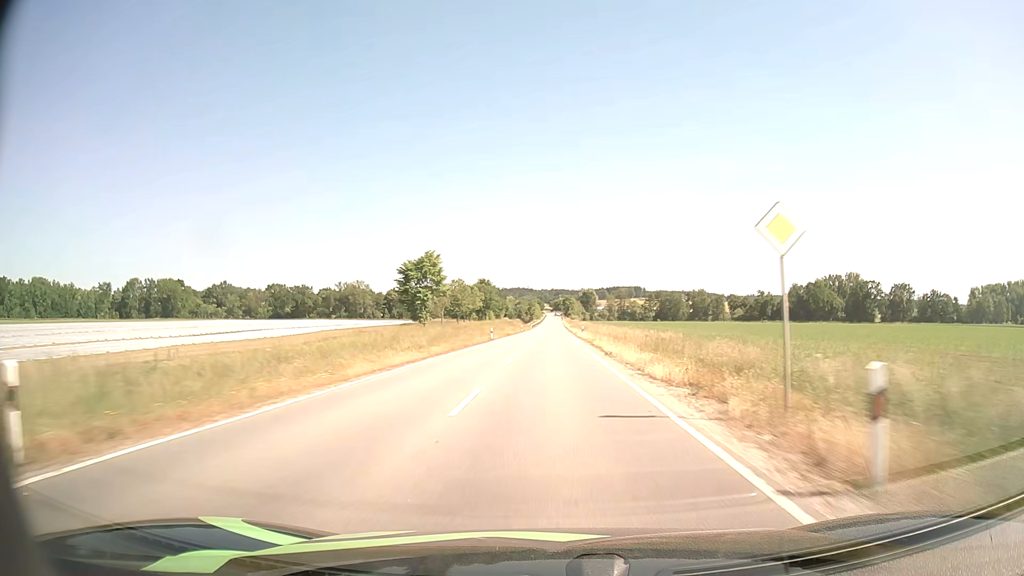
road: tertiary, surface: asphalt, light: Day
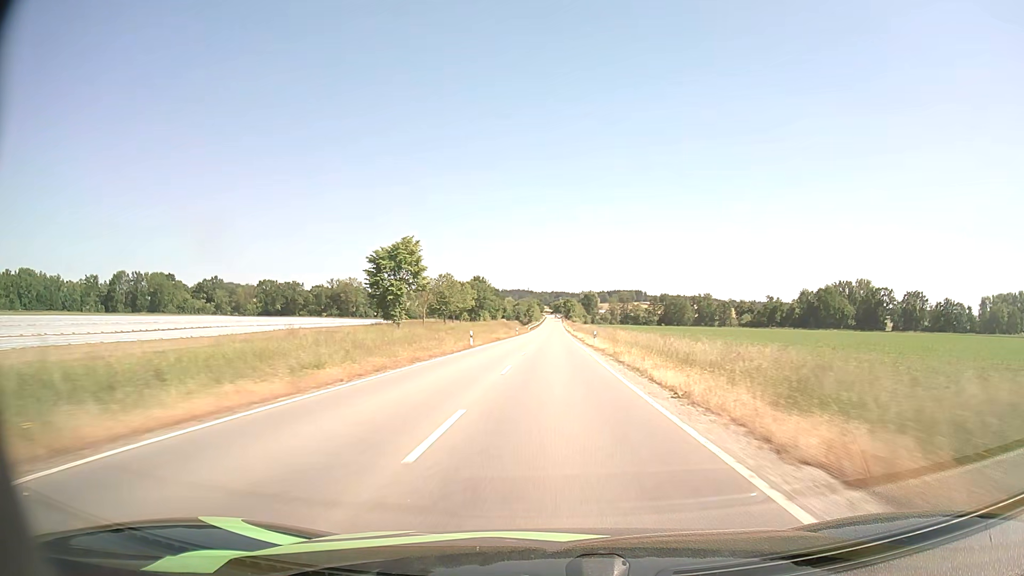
(0.0, +15.5) m; 0°
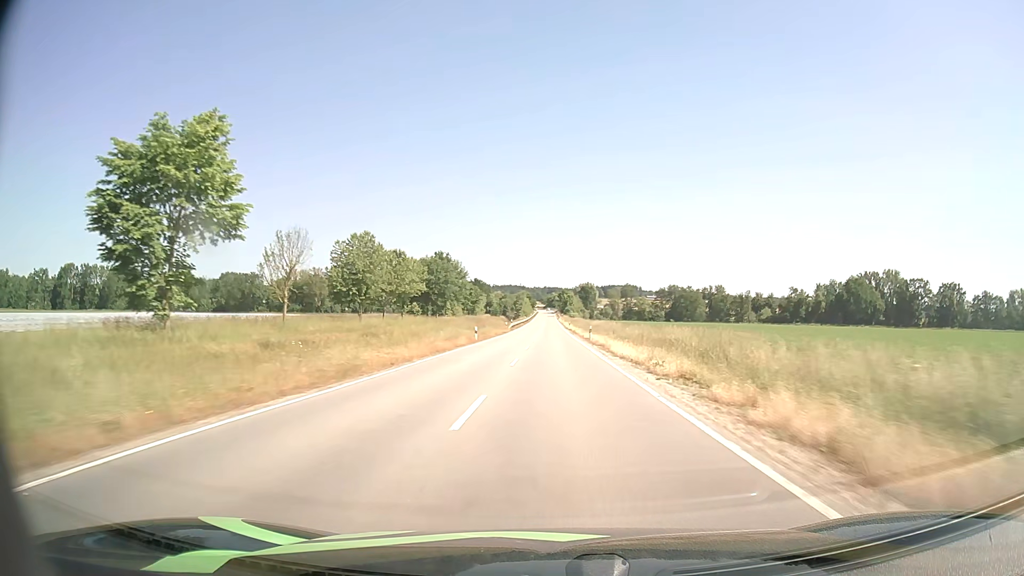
(+0.3, +46.7) m; +1°
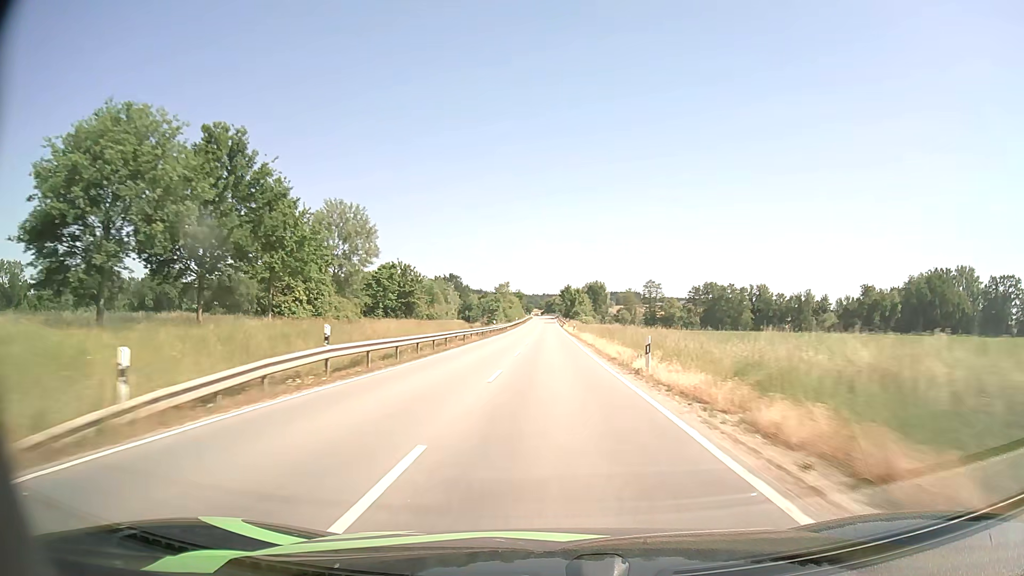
(+0.6, +78.2) m; 0°
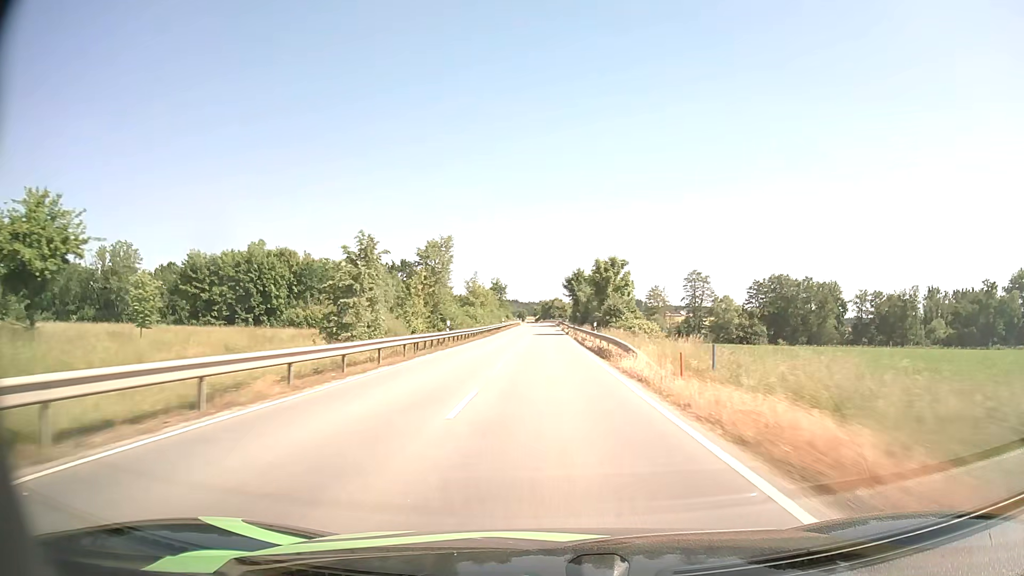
(+0.1, +78.8) m; 0°
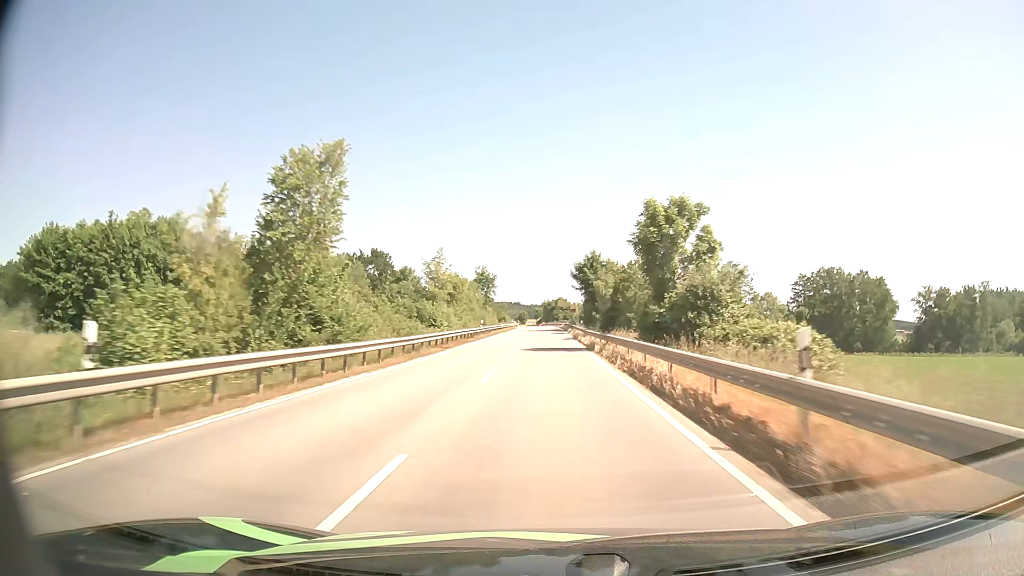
(0.0, +31.1) m; 0°
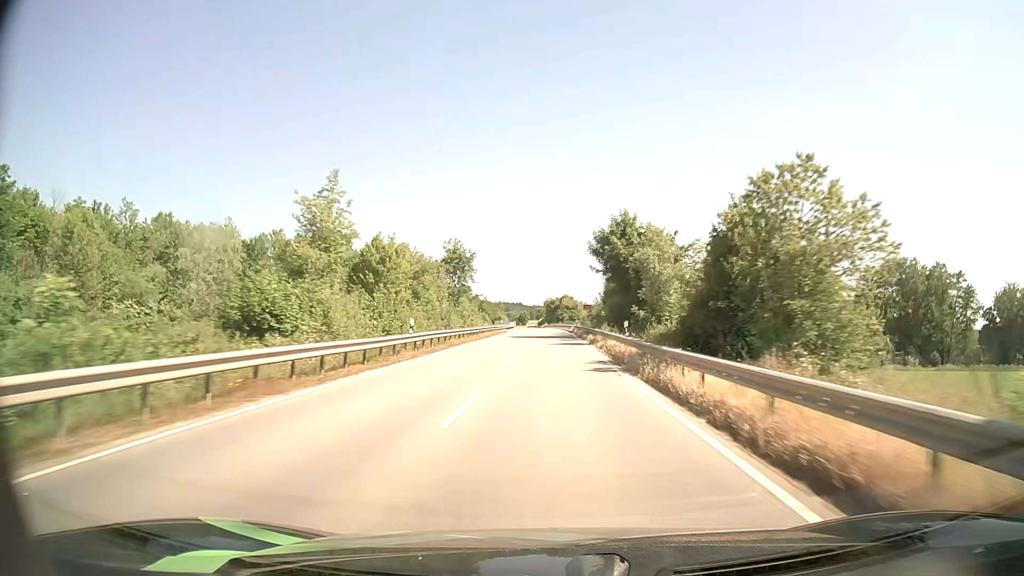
(-0.1, +30.5) m; 0°
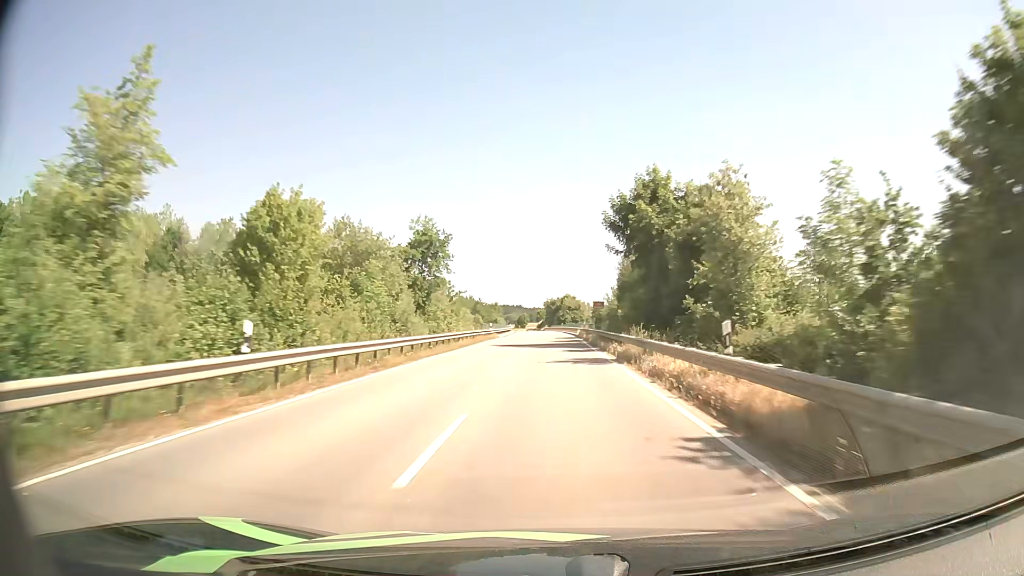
(0.0, +15.0) m; 0°
(0, +10) (0, +20) (0, +30) (0, +40) (0, +50) (0, +60) (0, +70) (0, +80) (0, +90) (0, +100) m
